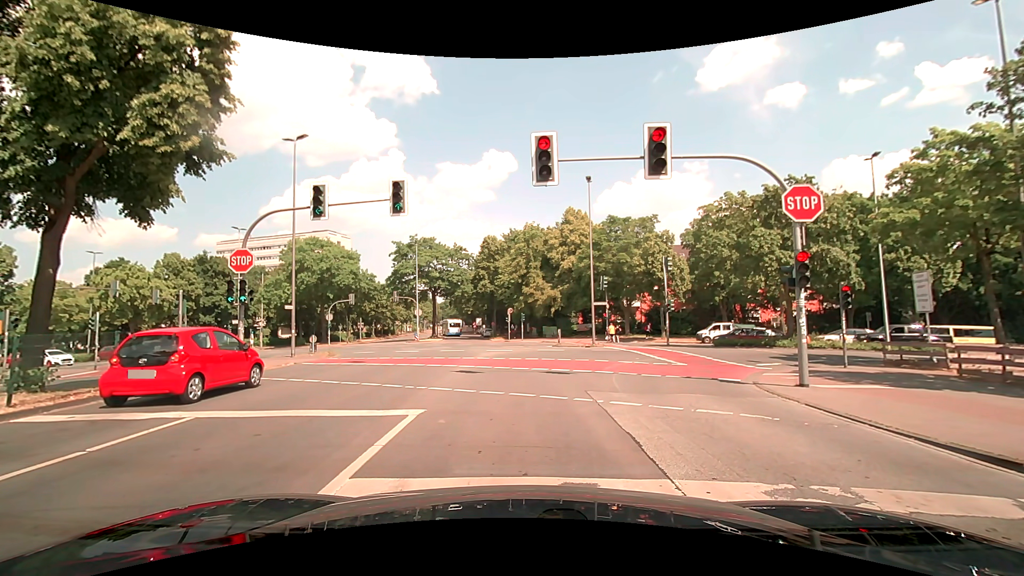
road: secondary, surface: asphalt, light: Day
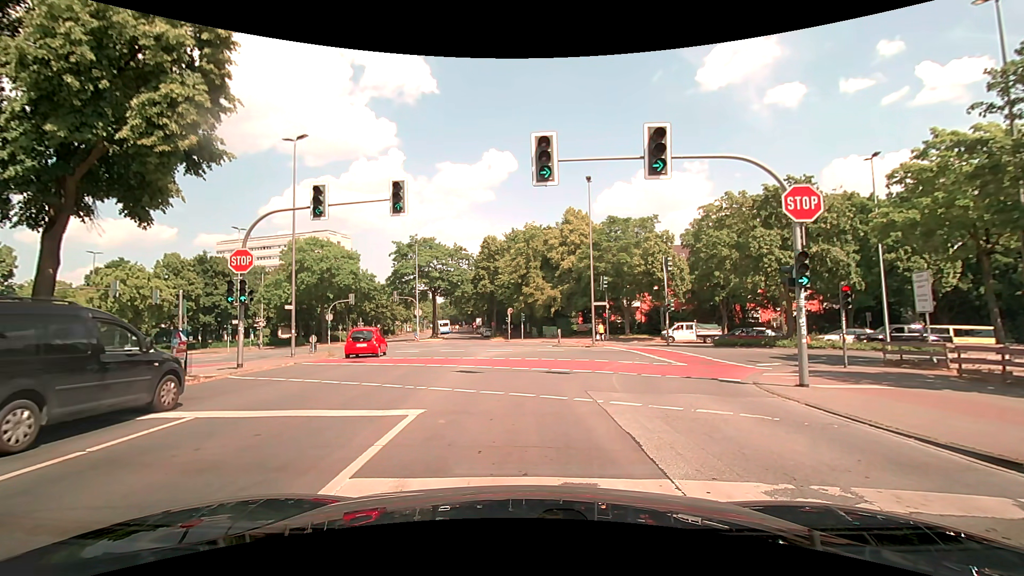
(0.0, 0.0) m; 0°
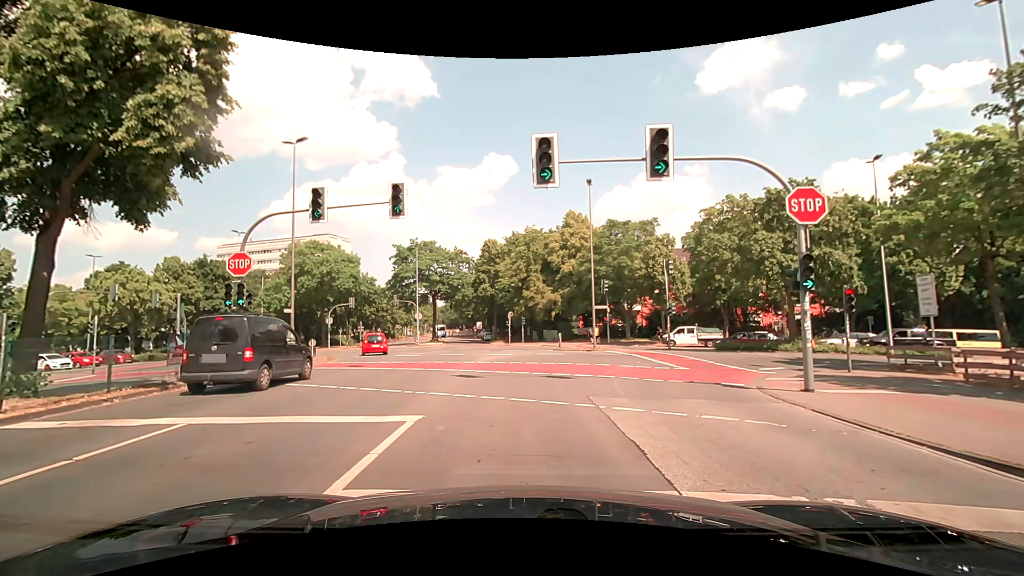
(0.0, +0.2) m; 0°
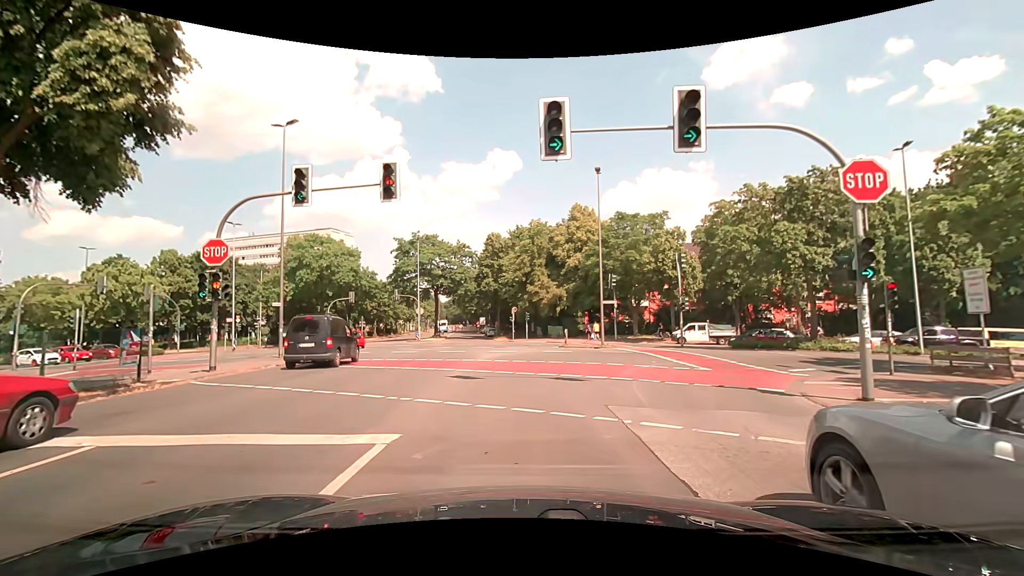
(0.0, +1.9) m; 0°
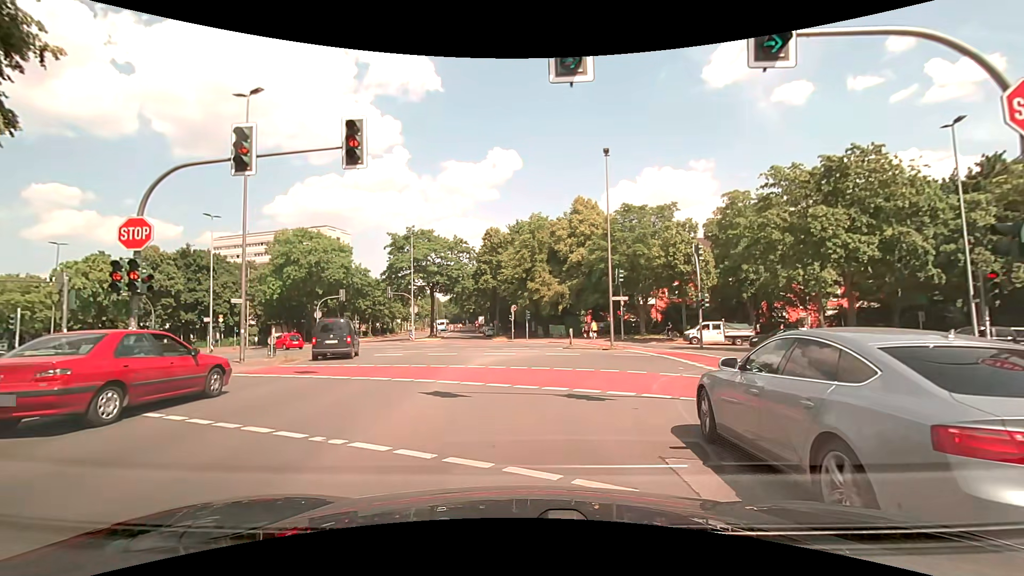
(0.0, +3.6) m; +1°
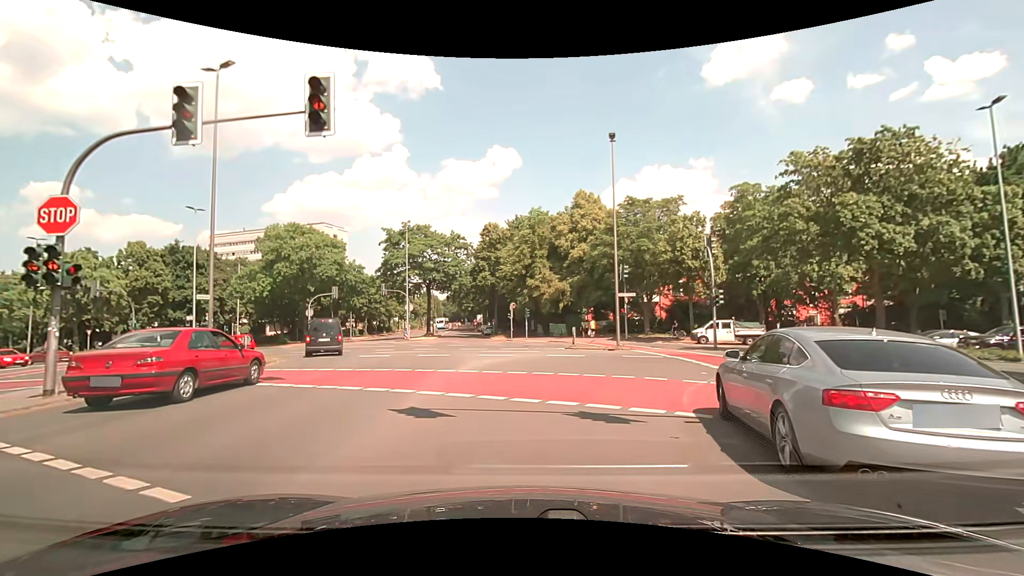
(0.0, +2.3) m; -1°
